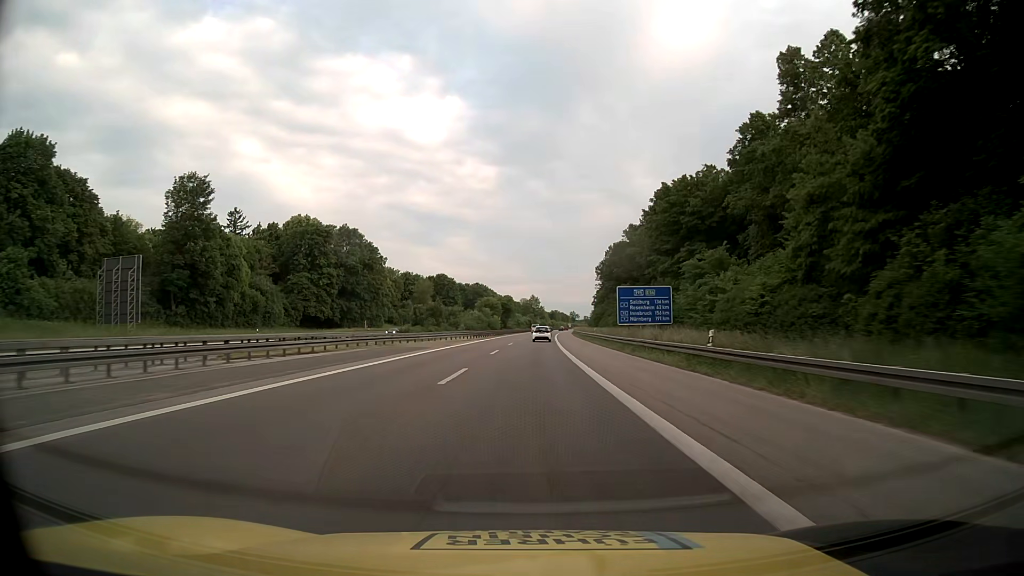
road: motorway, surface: asphalt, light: Day
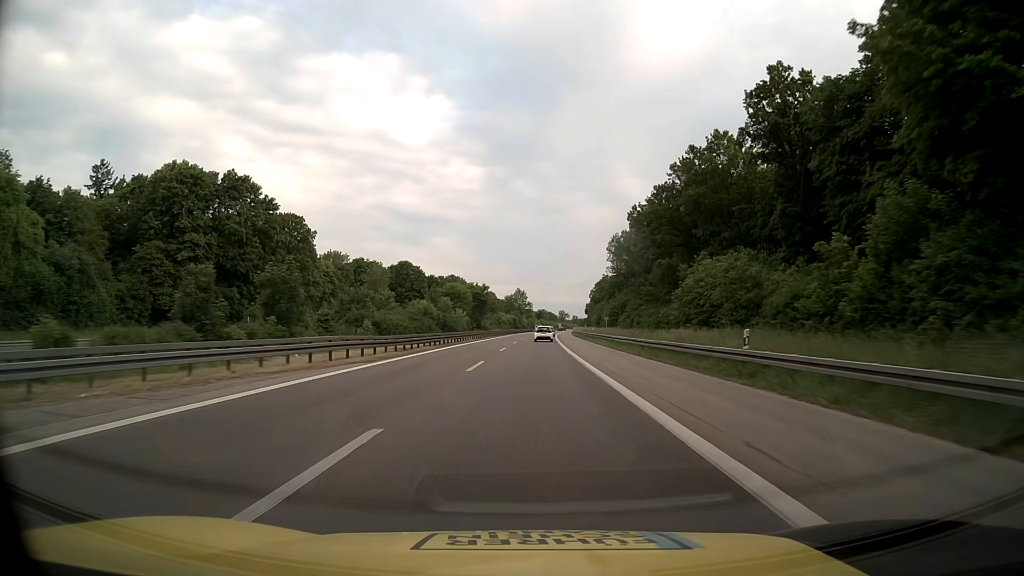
(+0.6, +49.5) m; +1°
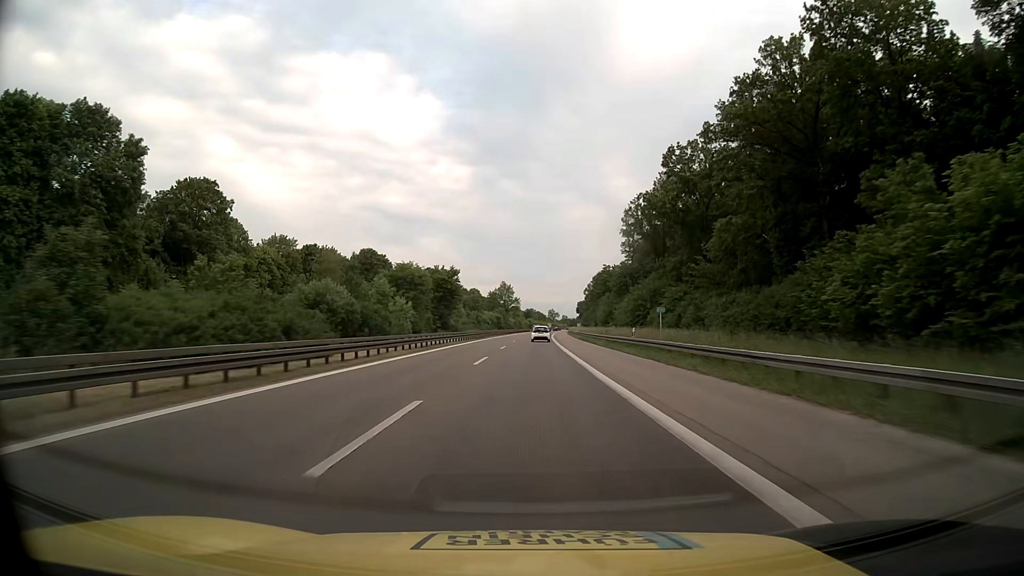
(+0.2, +32.8) m; +1°
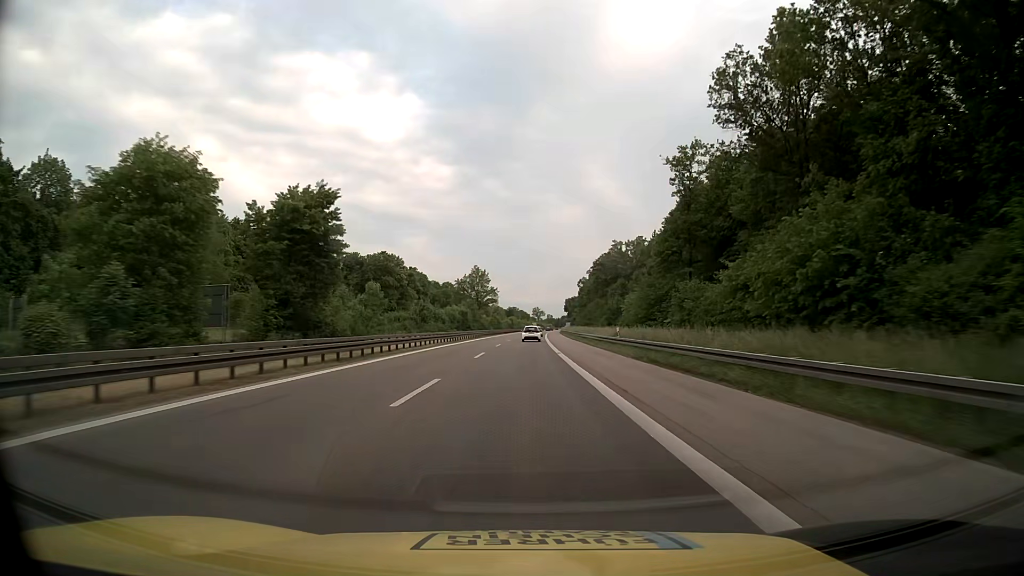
(+0.7, +49.2) m; +2°
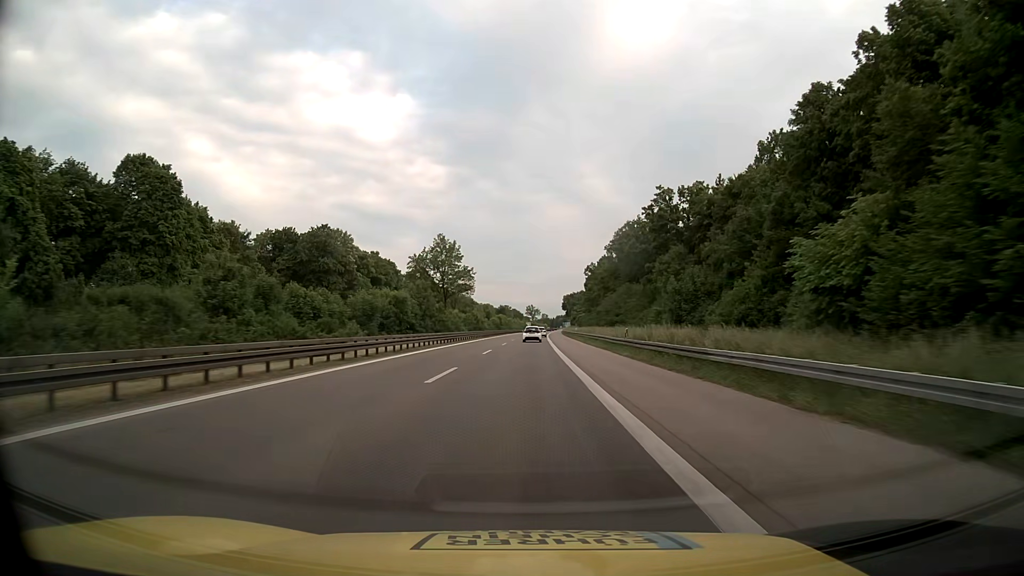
(+0.4, +49.4) m; +1°
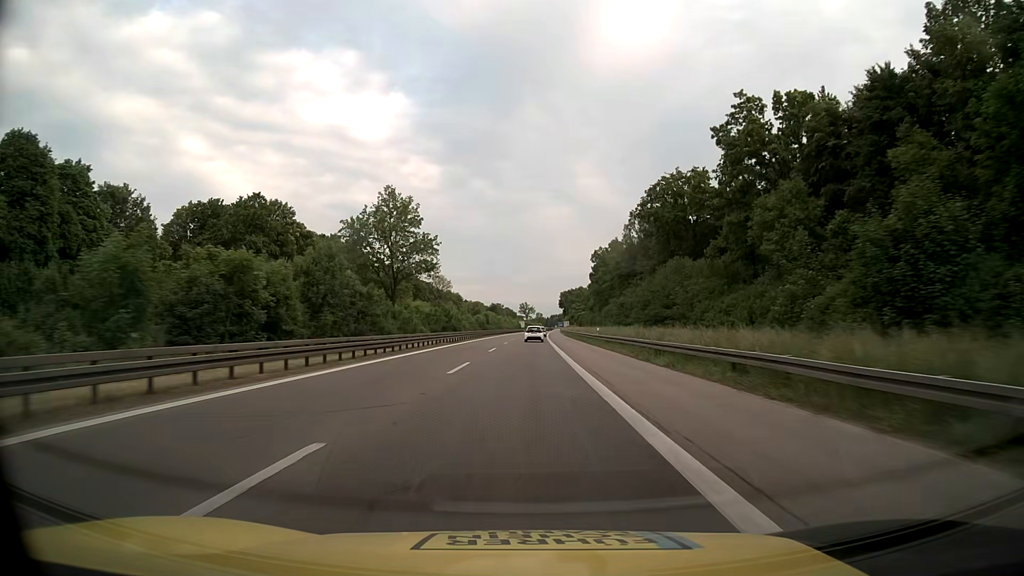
(+0.1, +32.9) m; 0°
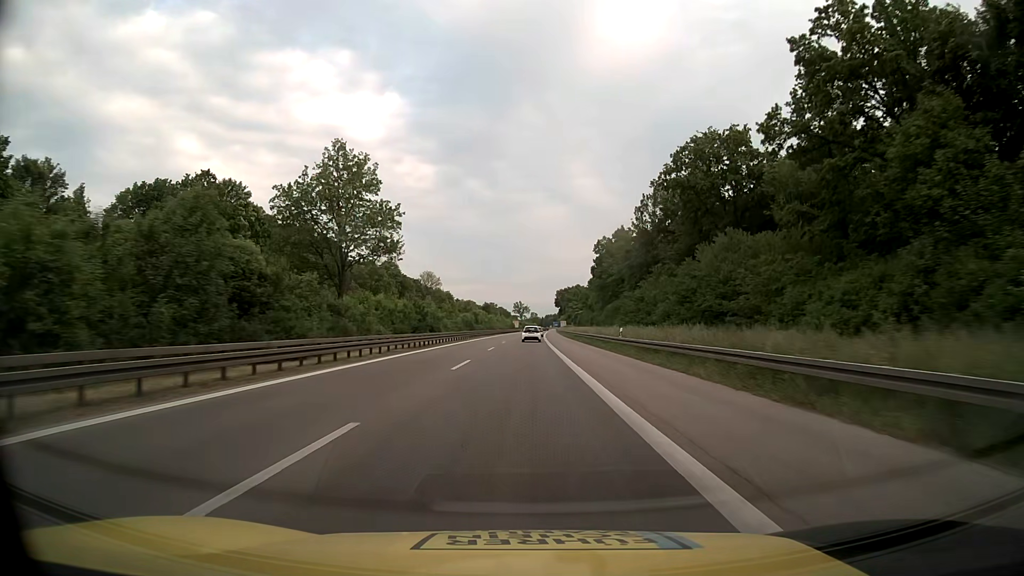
(0.0, +16.4) m; 0°
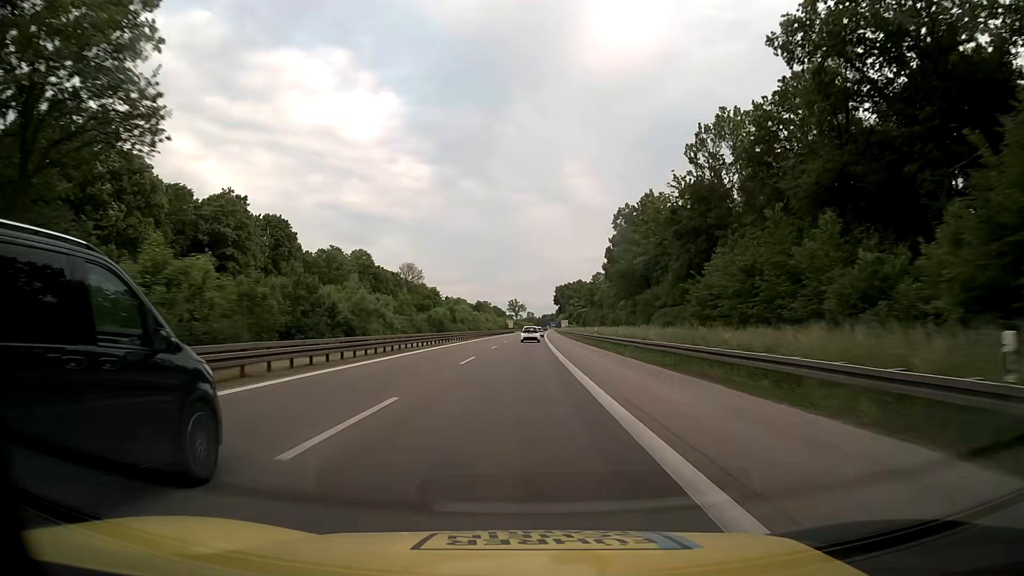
(+0.3, +32.8) m; 0°
(0, +10) (0, +20) (0, +30) (0, +40) (0, +50) (0, +60) (+1, +70) (+1, +80) (+1, +90) (+1, +100) m
